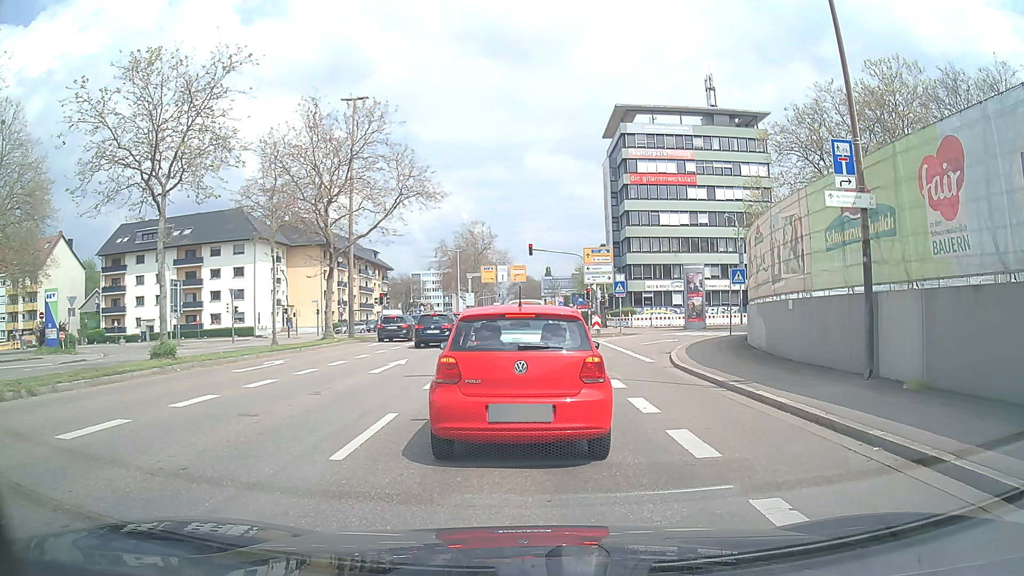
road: secondary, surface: asphalt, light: Day
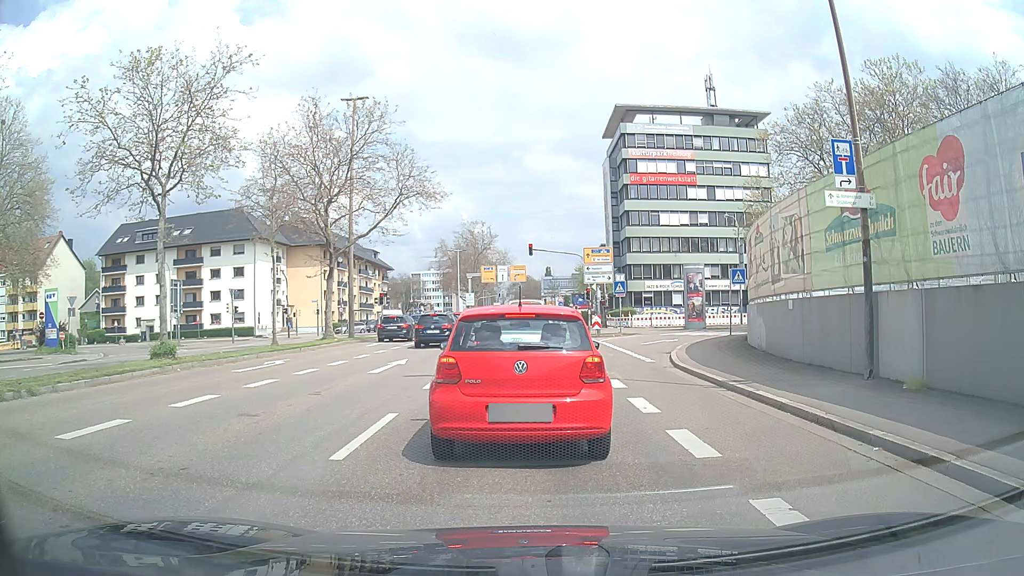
(0.0, 0.0) m; 0°
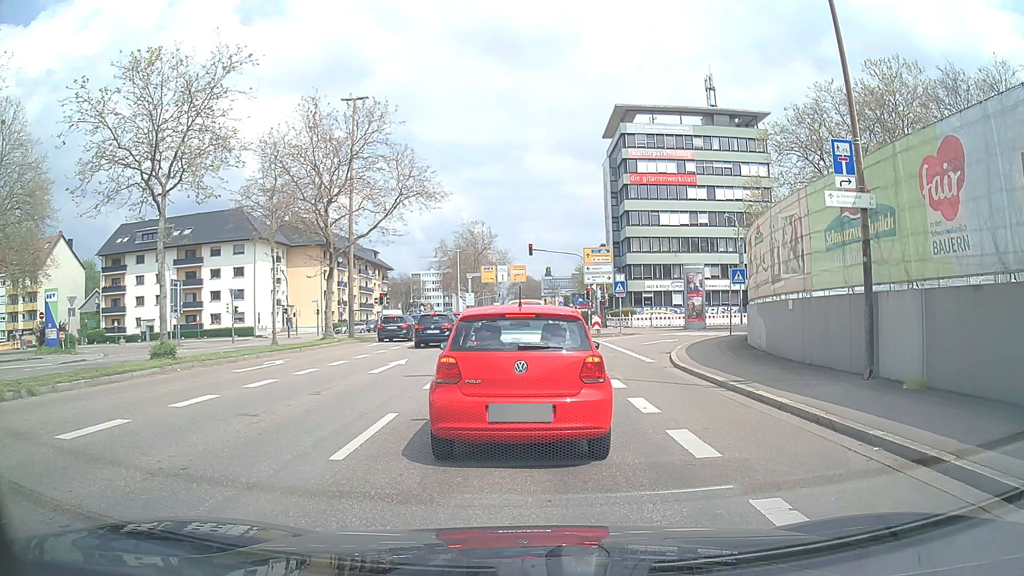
(0.0, 0.0) m; 0°
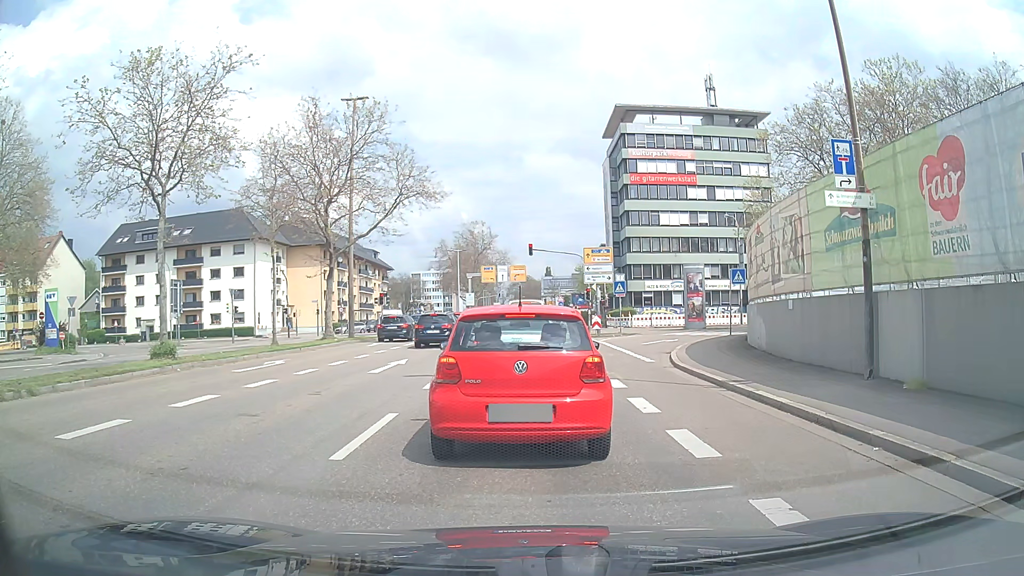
(0.0, 0.0) m; 0°
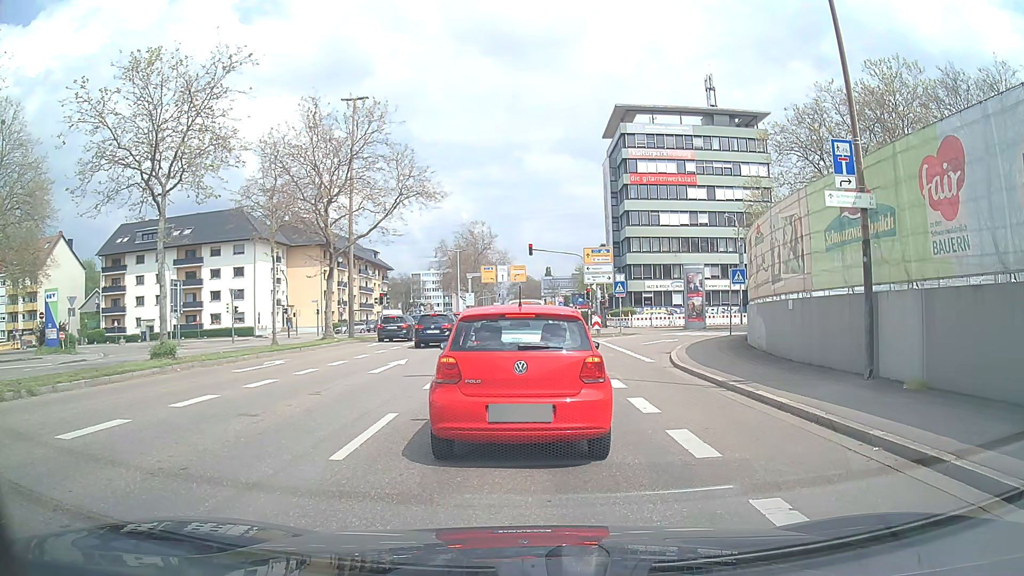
(0.0, 0.0) m; 0°
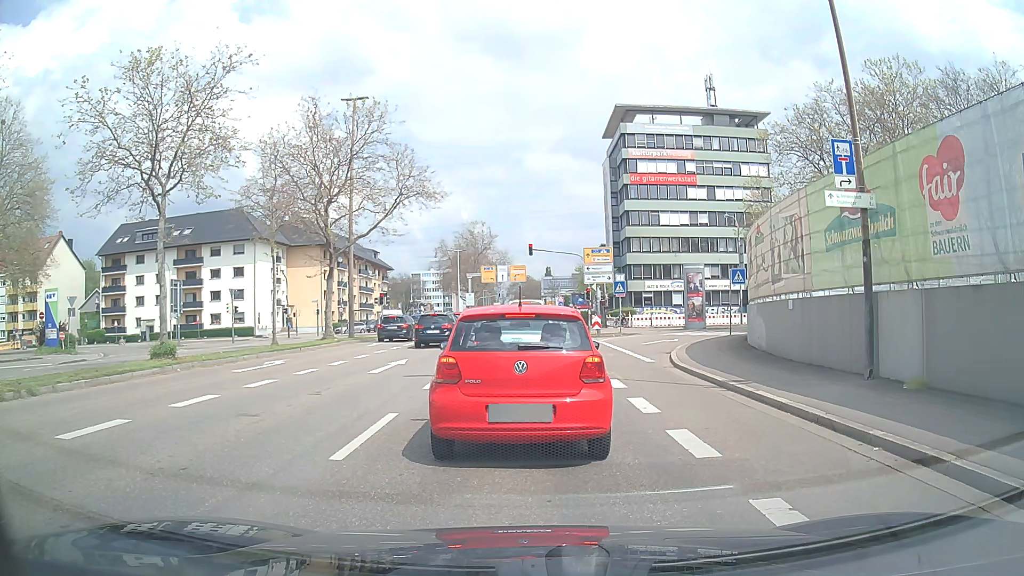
(0.0, 0.0) m; 0°
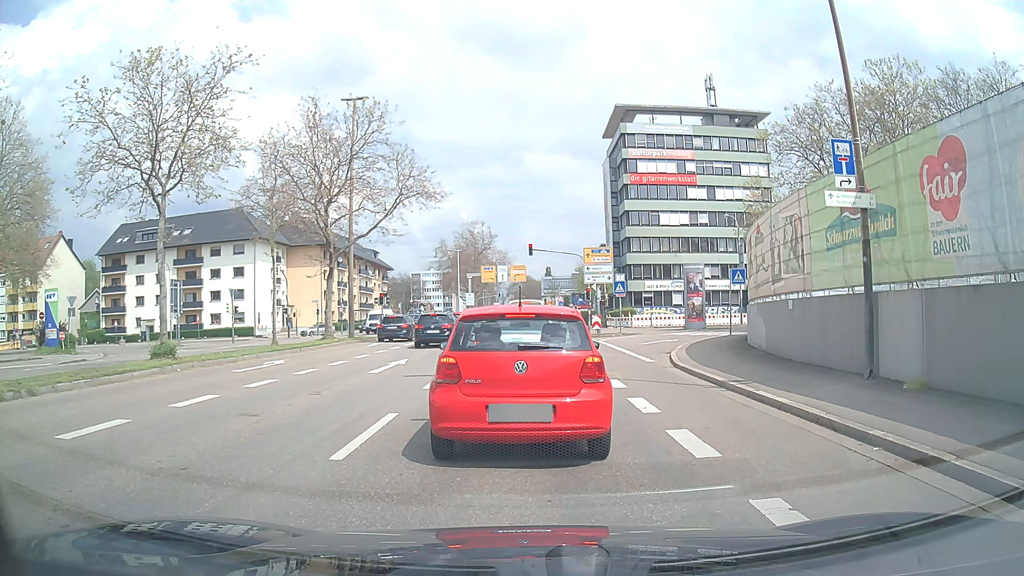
(0.0, 0.0) m; 0°
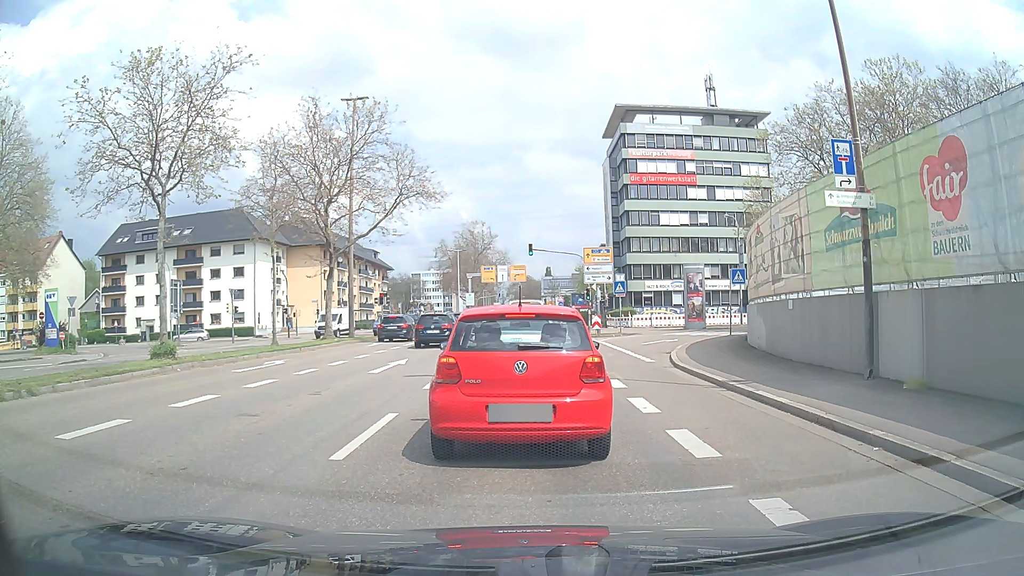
(0.0, 0.0) m; 0°
(0, +10) (0, +20) (0, +30) (+1, +40) (+1, +50) (+1, +60) (+1, +70) (+1, +80) (+1, +90) (+1, +100) m
